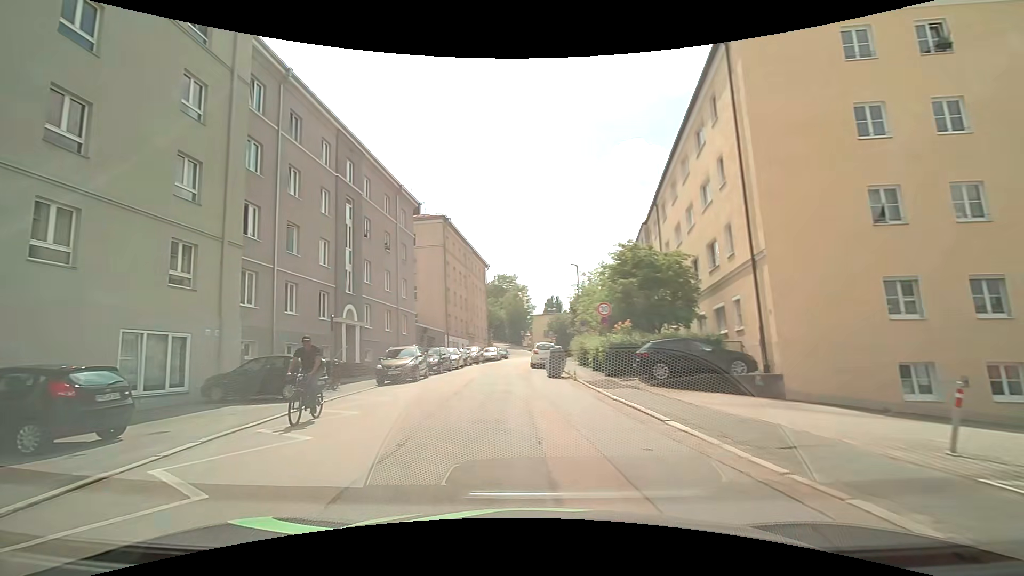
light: Day
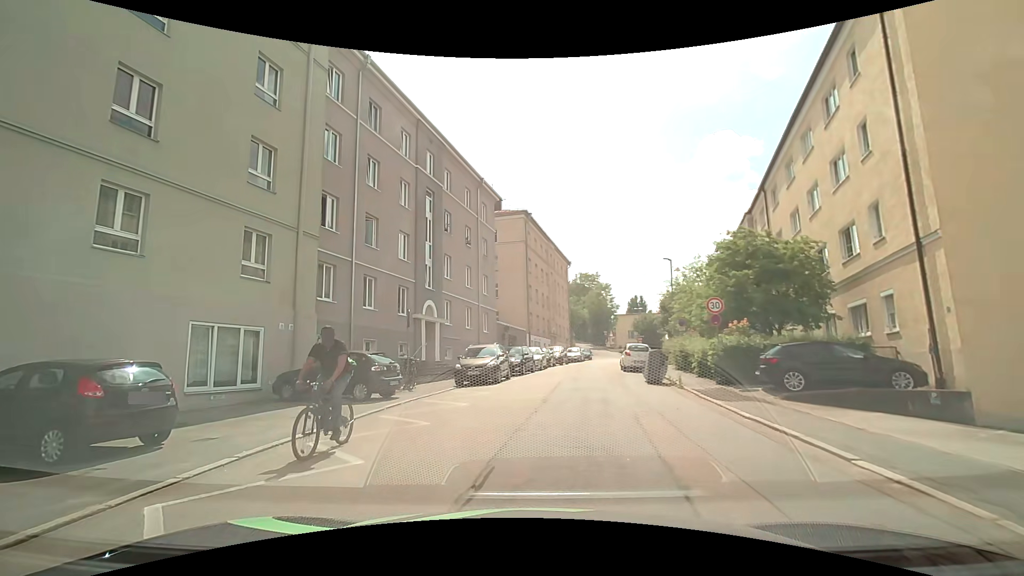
(-0.3, +2.3) m; -10°
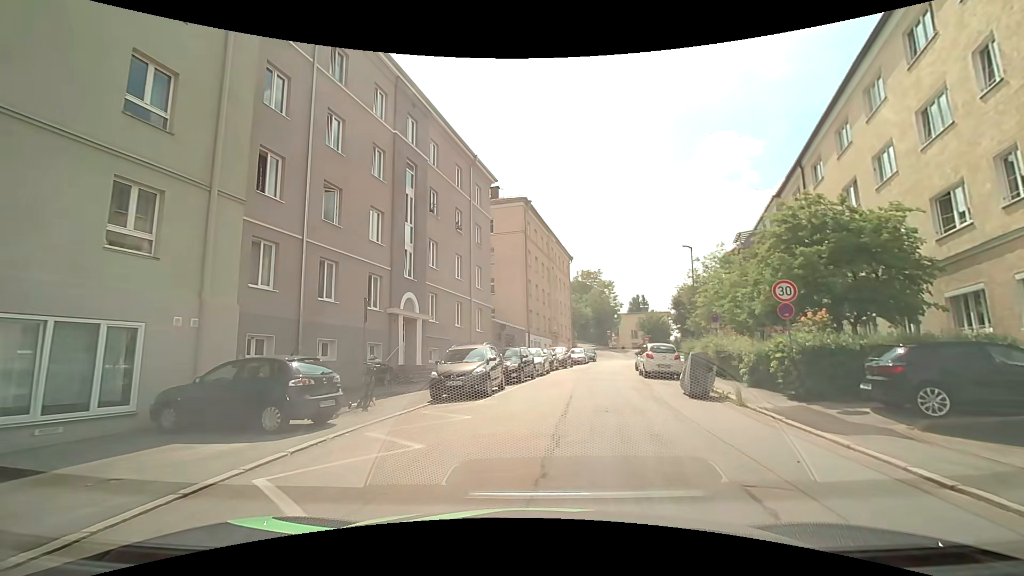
(0.0, +5.0) m; -1°
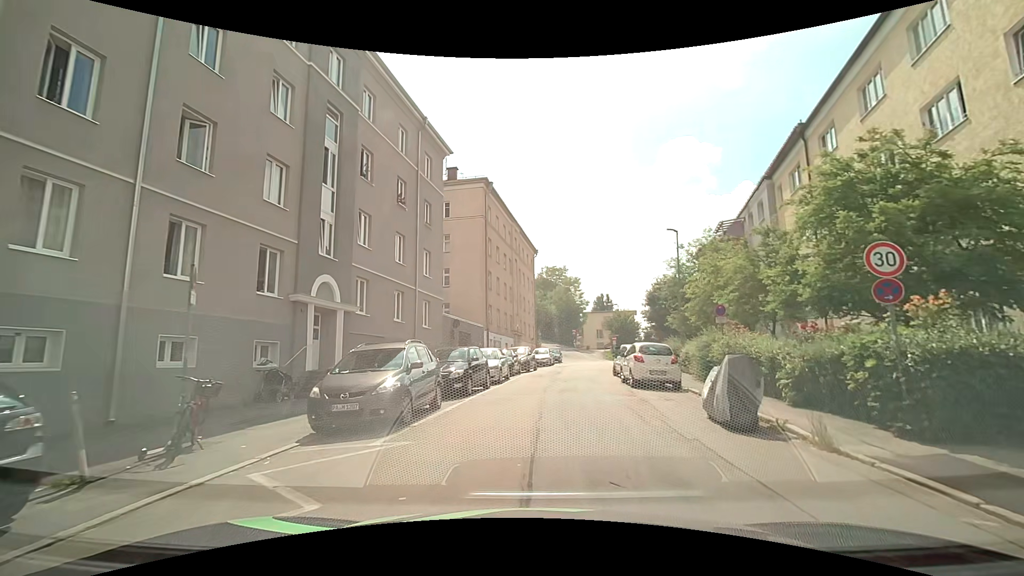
(+0.2, +5.6) m; +3°
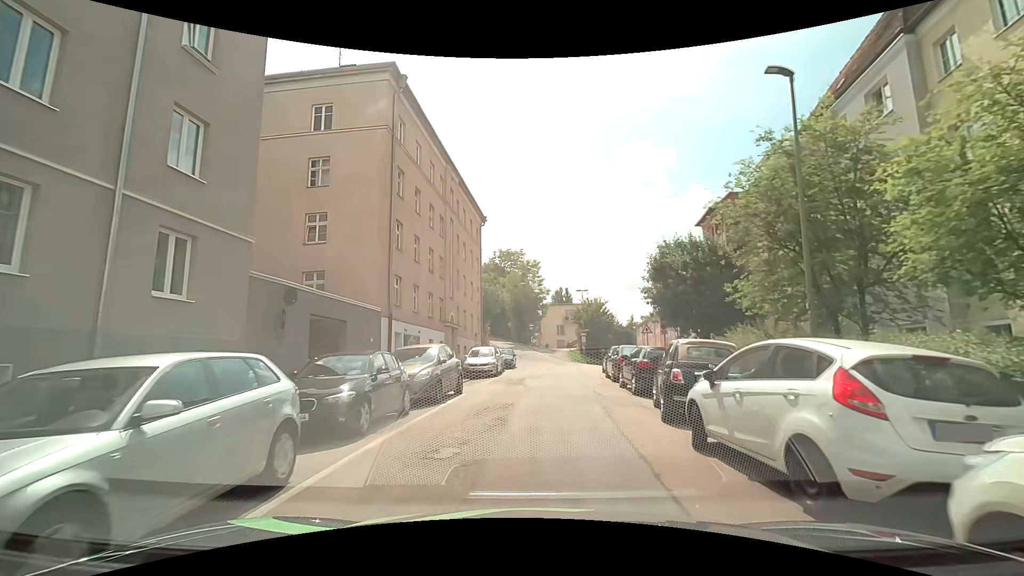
(+1.2, +17.2) m; +6°
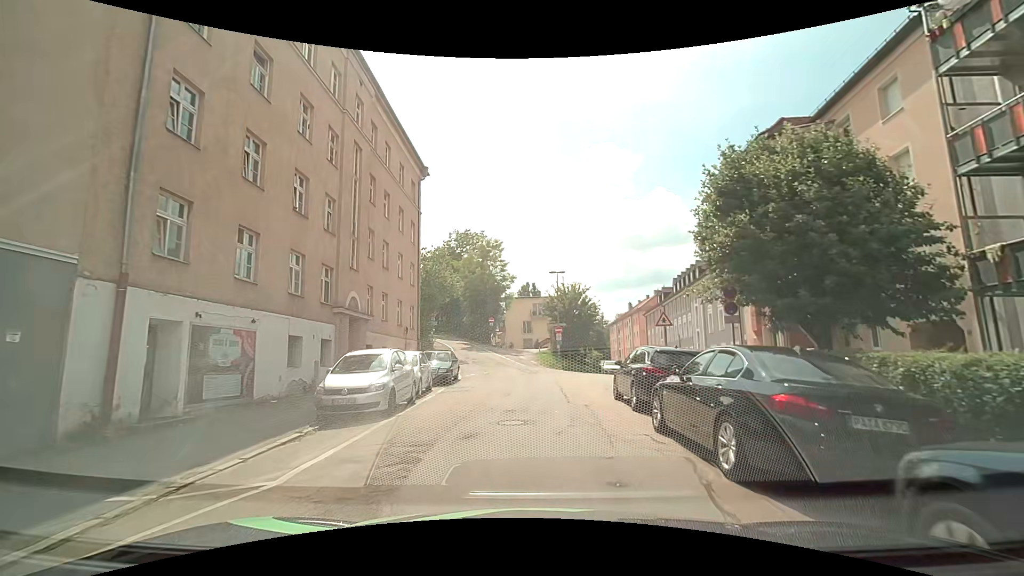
(+0.6, +14.2) m; +5°
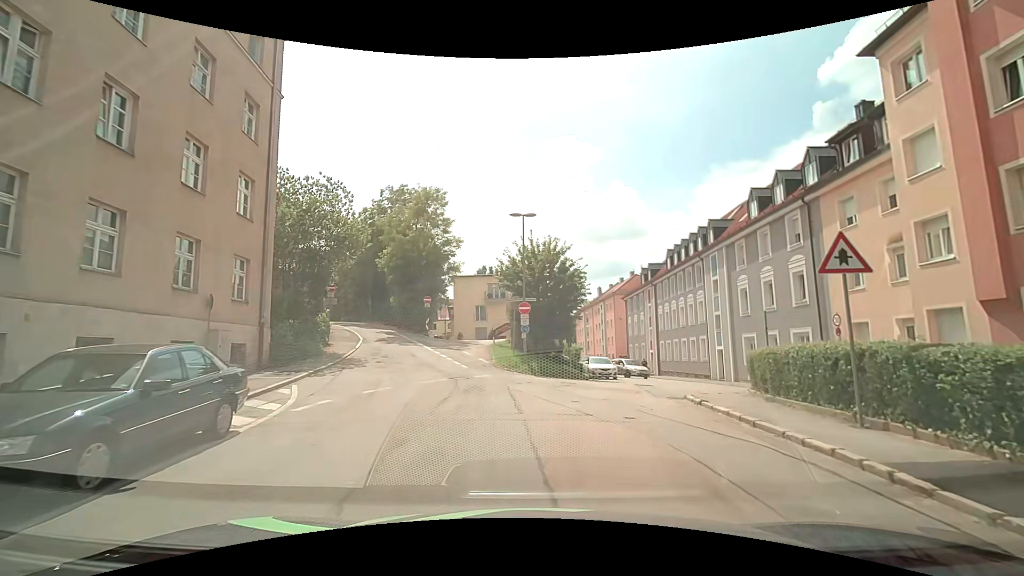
(+0.1, +16.3) m; +2°
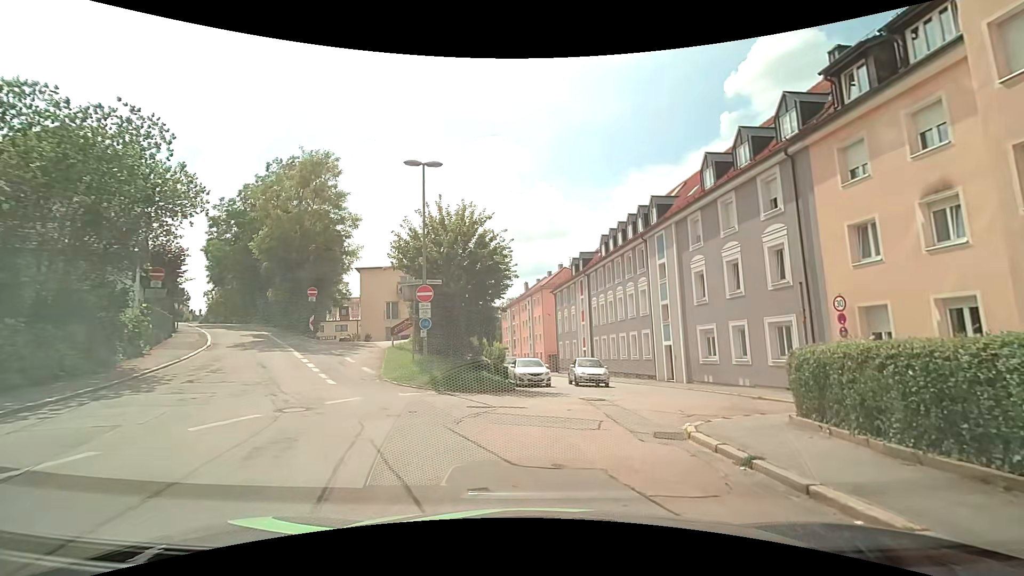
(+0.6, +7.2) m; +9°
